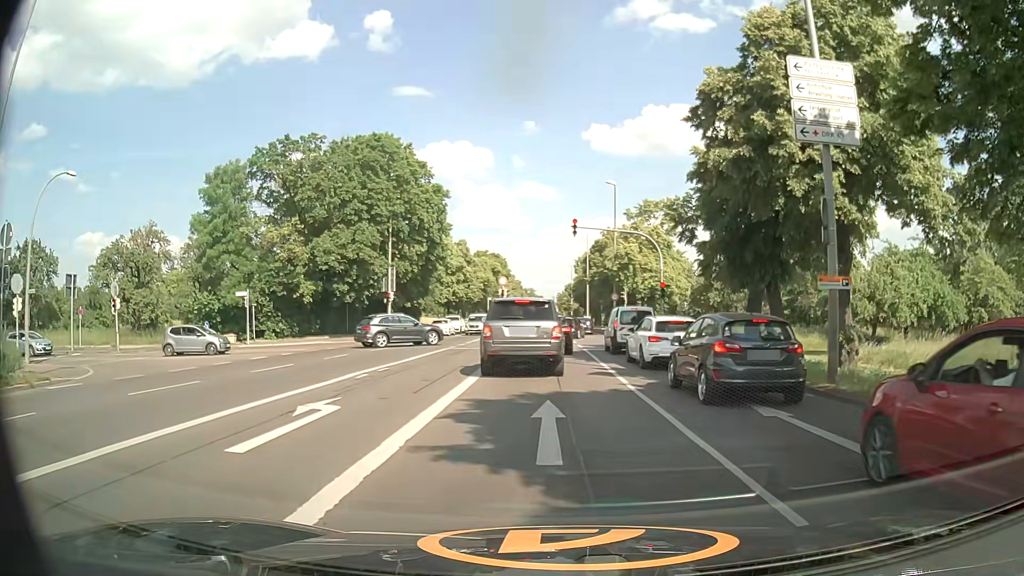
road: primary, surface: asphalt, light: Day
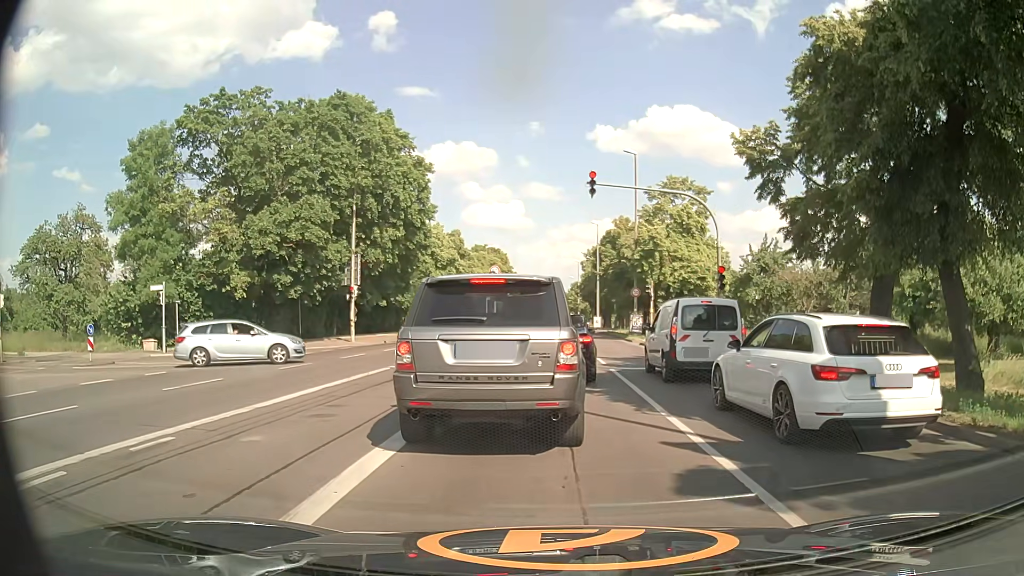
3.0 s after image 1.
(0.0, +10.6) m; +2°
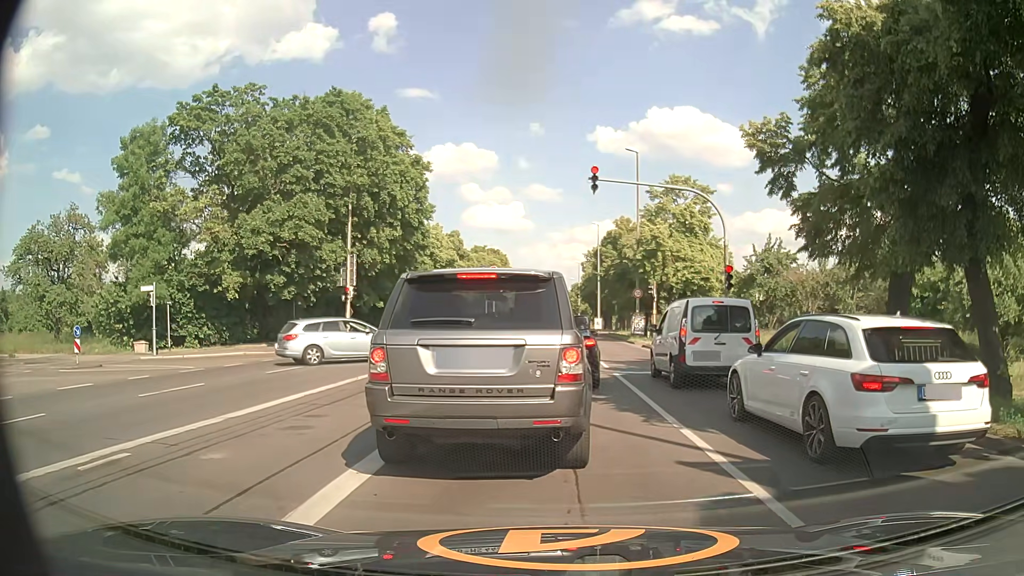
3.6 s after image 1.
(0.0, +1.0) m; -2°
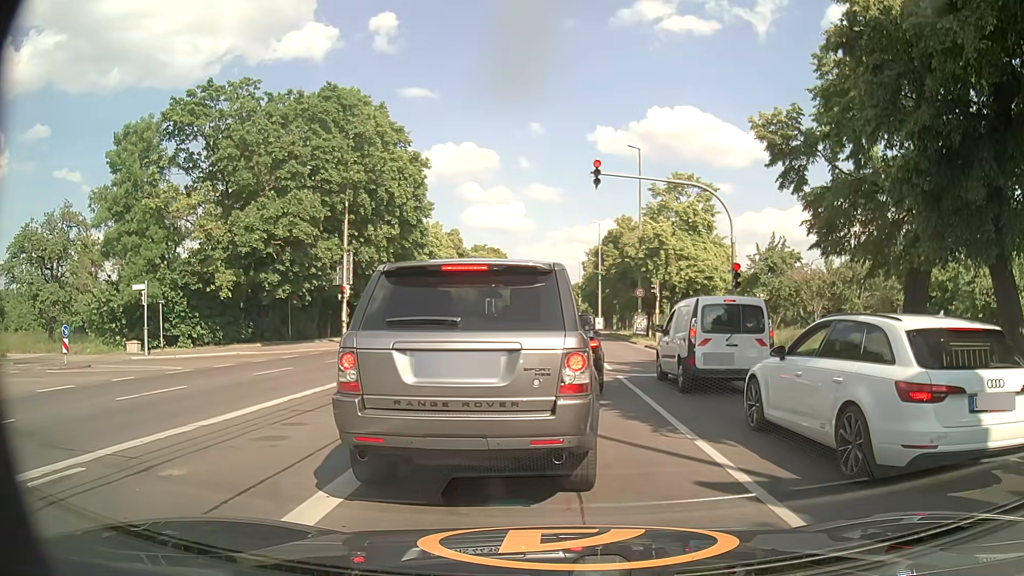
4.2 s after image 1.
(0.0, +0.8) m; 0°
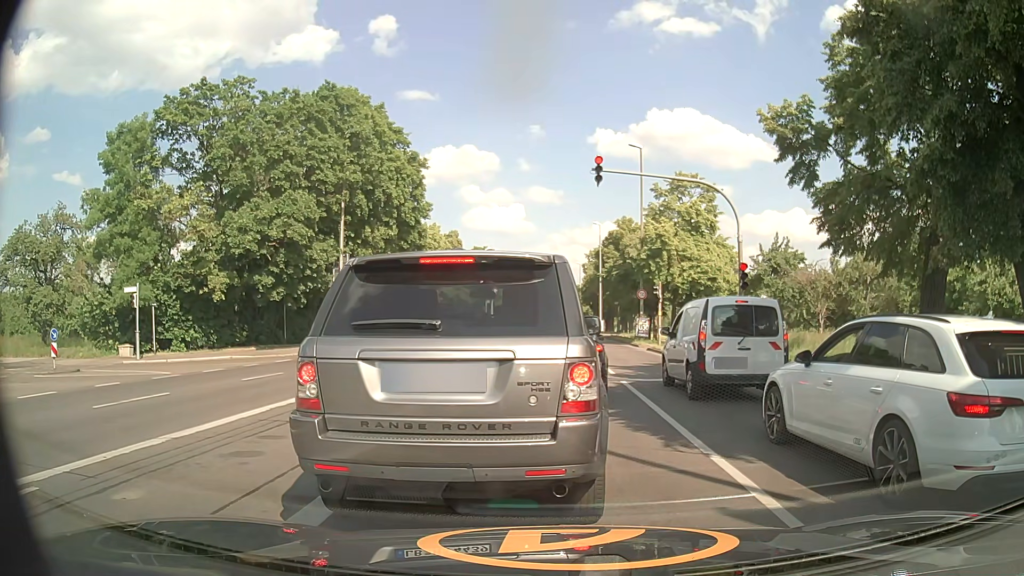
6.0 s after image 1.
(0.0, +0.8) m; 0°
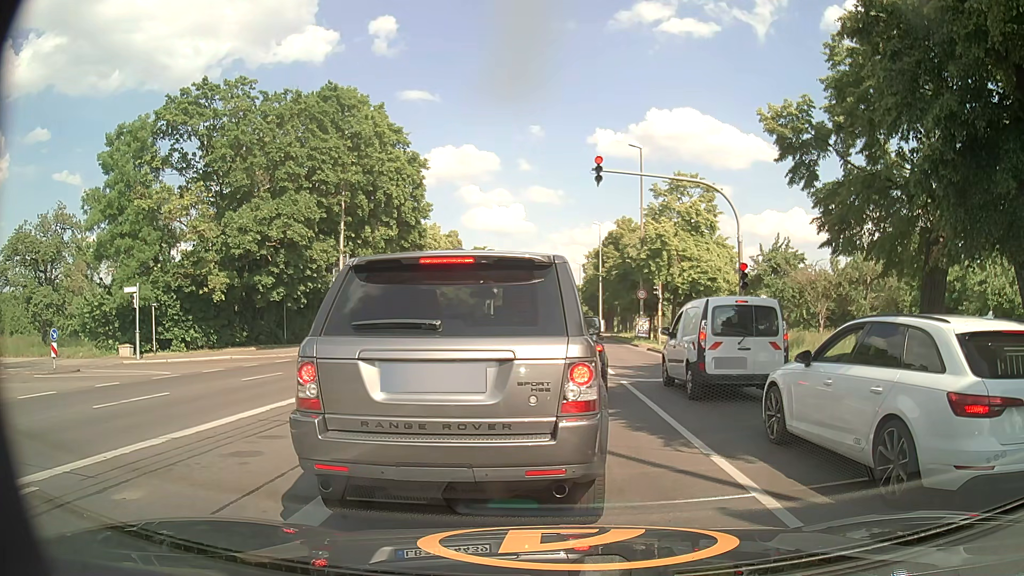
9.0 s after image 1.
(0.0, +0.1) m; 0°
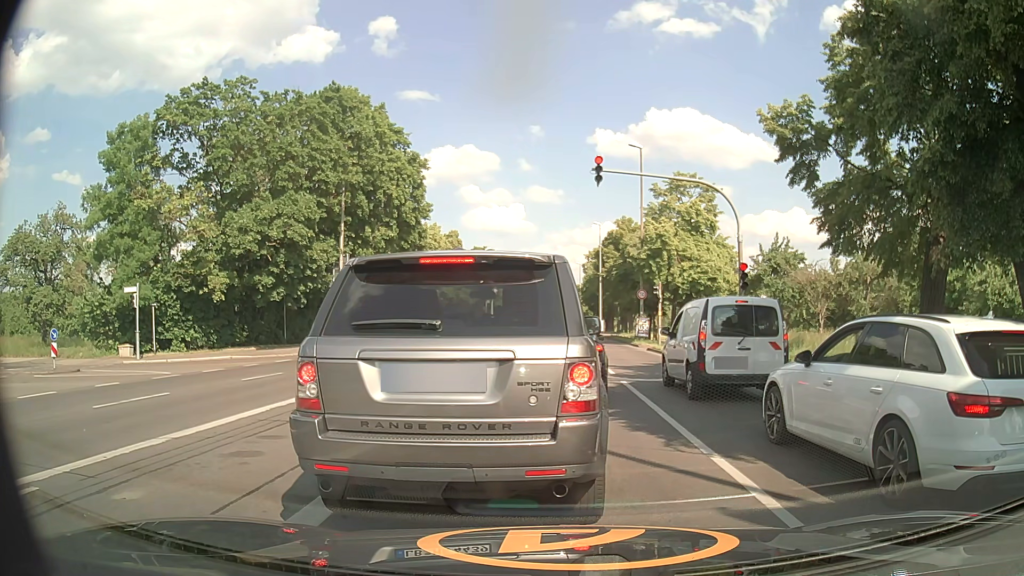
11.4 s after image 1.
(0.0, 0.0) m; 0°
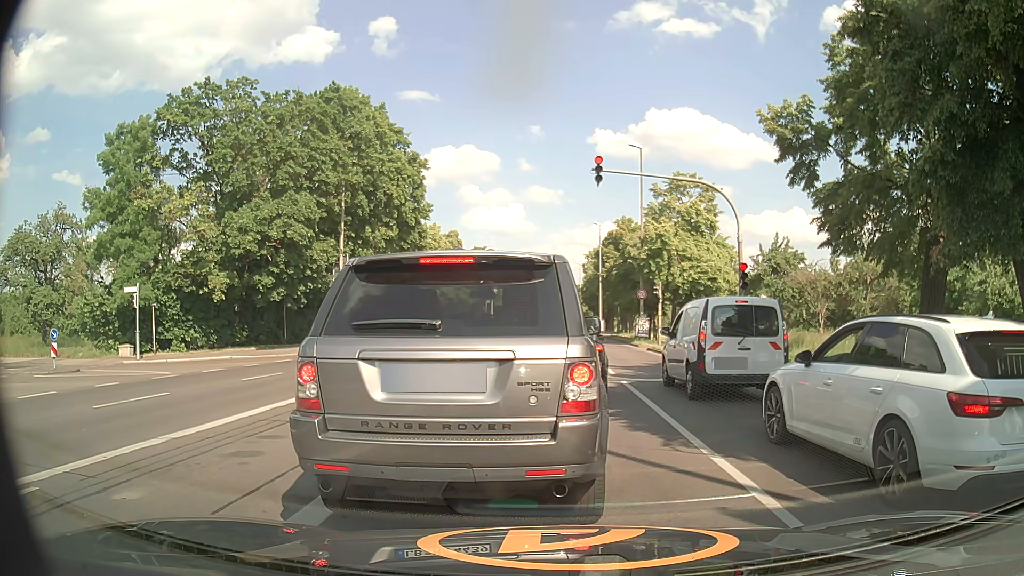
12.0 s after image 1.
(0.0, 0.0) m; 0°
(0, +10) (0, +20) (0, +30) (0, +40) (0, +50) (0, +60) (0, +70) (0, +80) (0, +90) (0, +100) m
